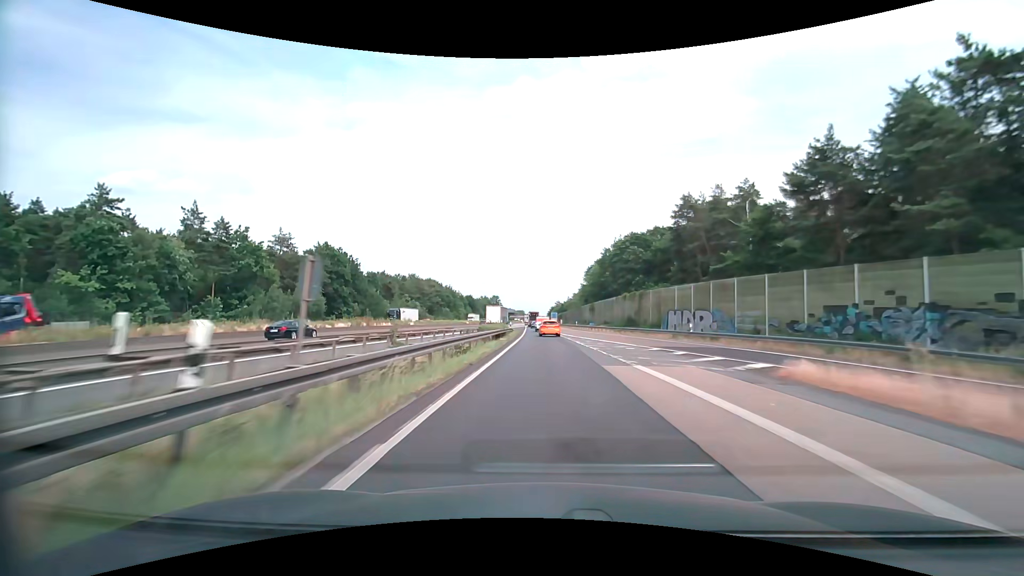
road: motorway_link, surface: asphalt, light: Day
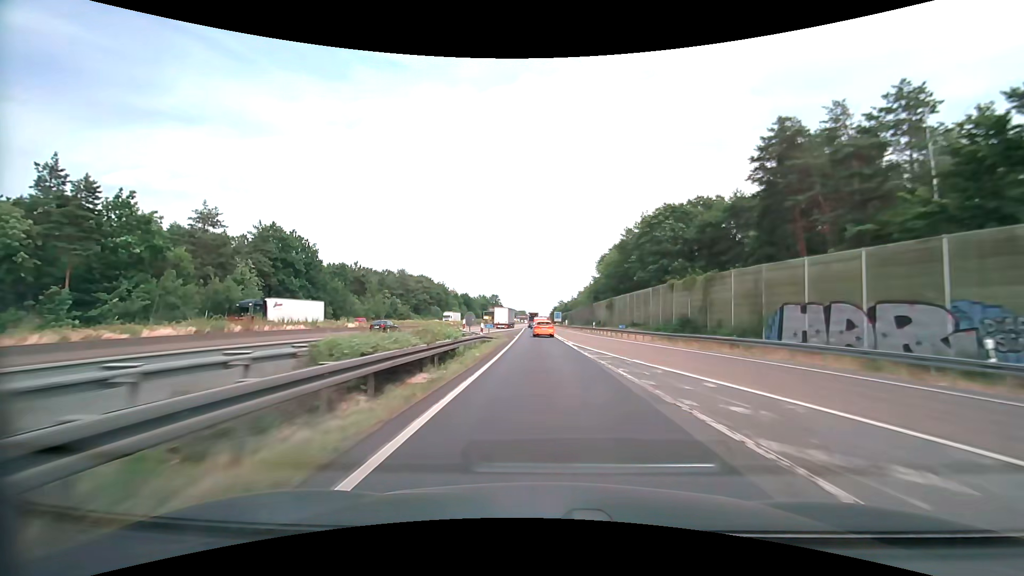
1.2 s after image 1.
(-0.1, +25.2) m; 0°
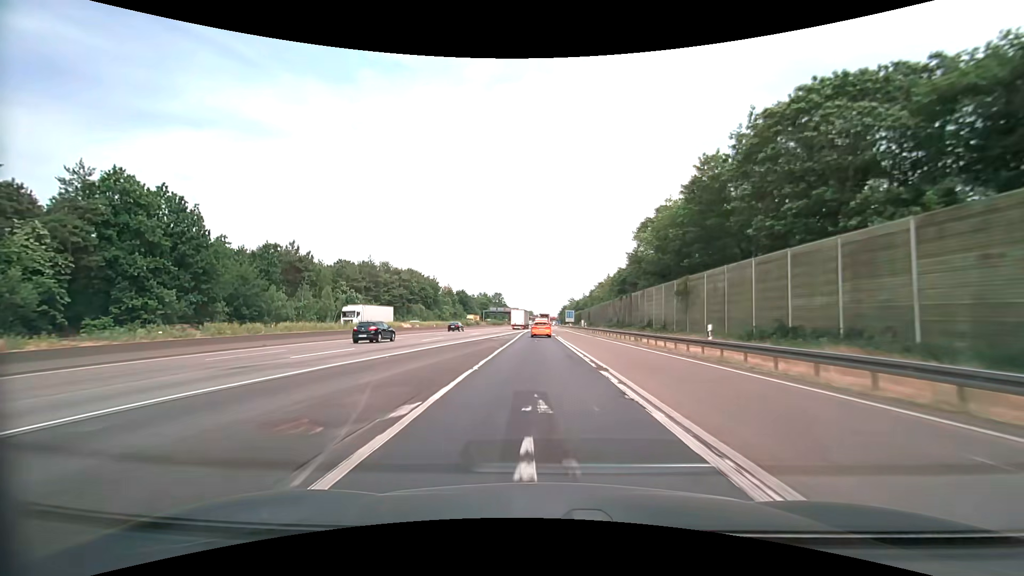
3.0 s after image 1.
(-0.2, +37.8) m; -1°
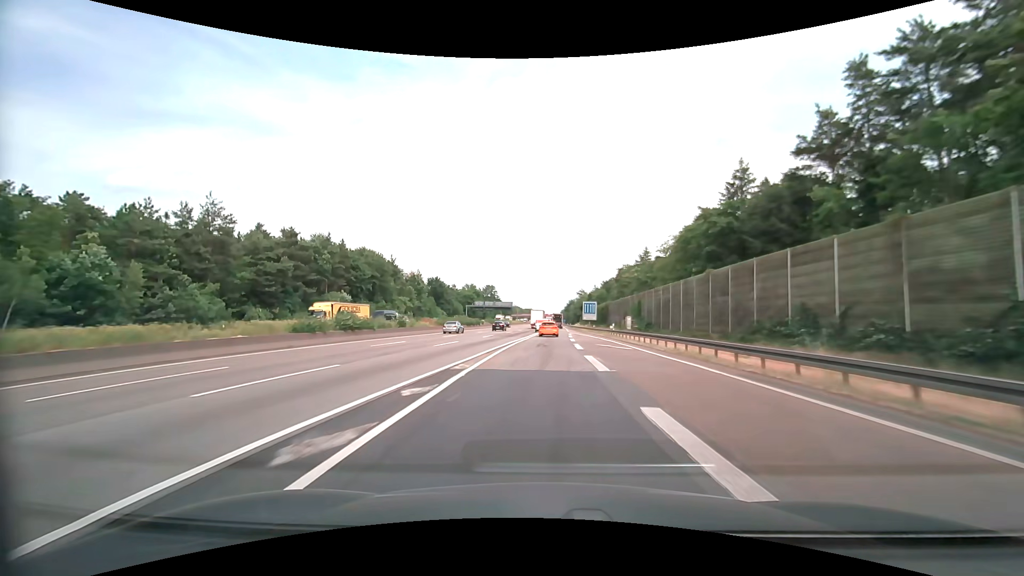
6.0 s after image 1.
(-0.4, +64.2) m; 0°
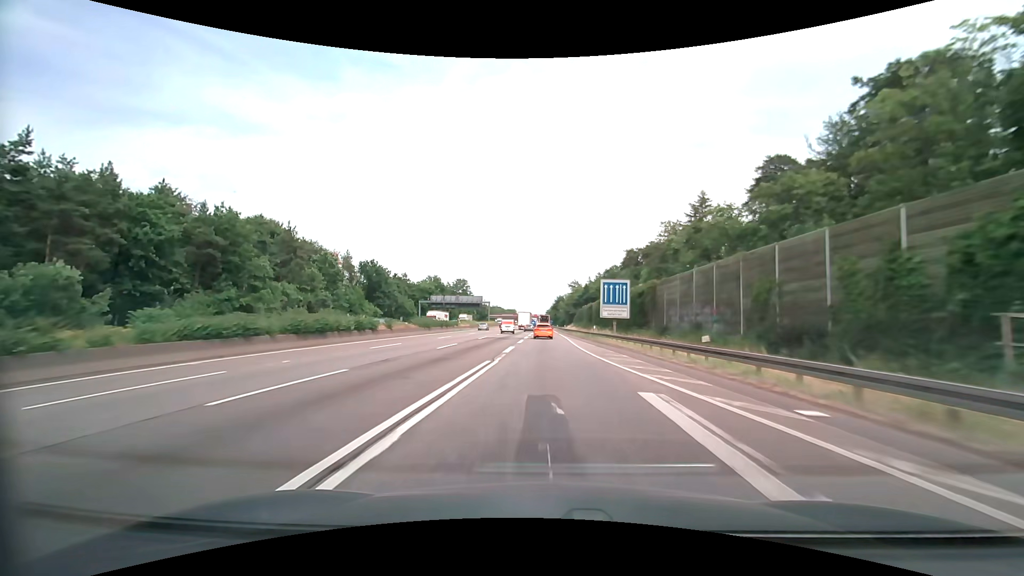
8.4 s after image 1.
(+1.2, +54.2) m; +2°
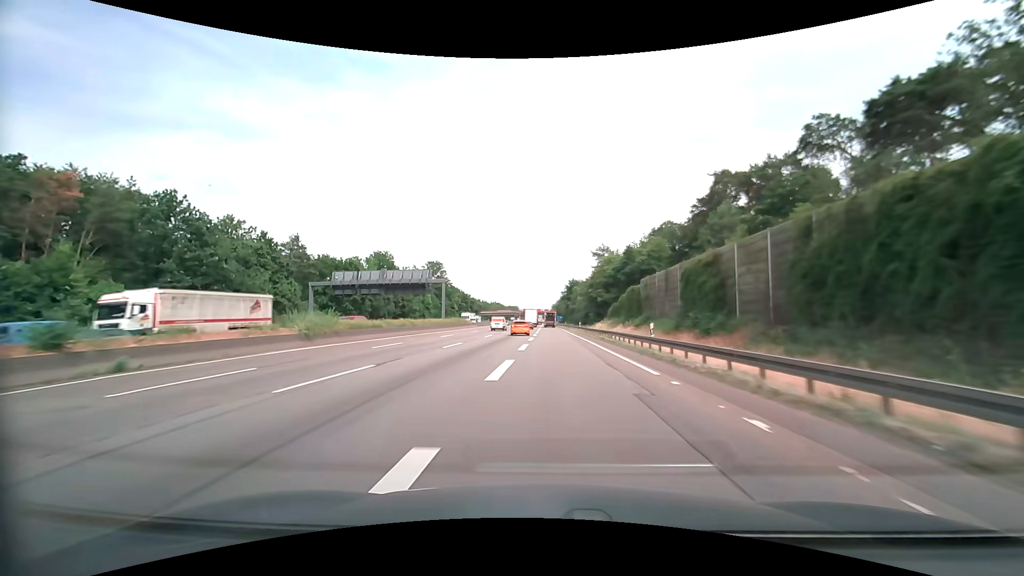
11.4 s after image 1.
(-0.1, +72.5) m; 0°
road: motorway
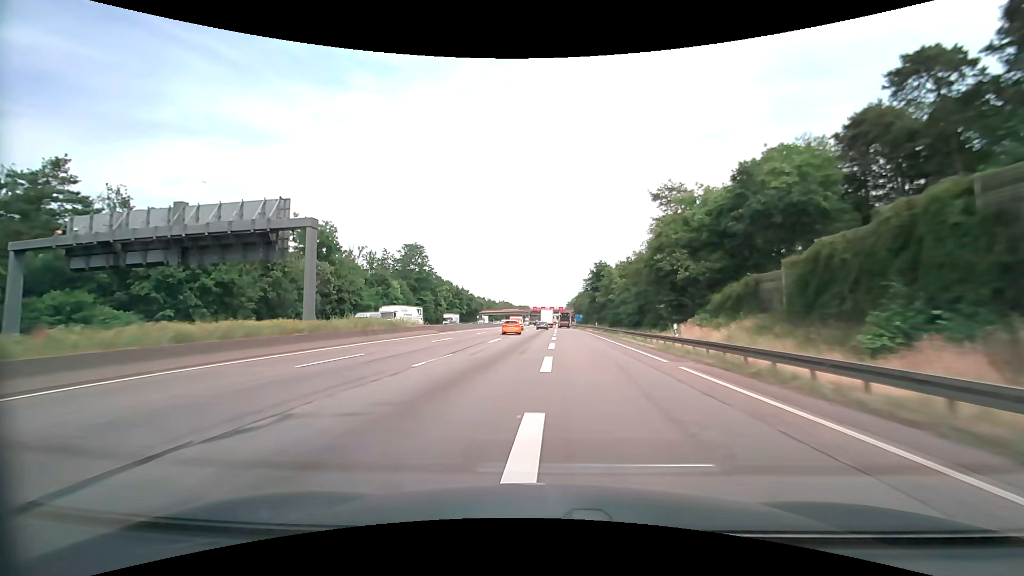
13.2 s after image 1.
(-0.5, +45.7) m; -1°
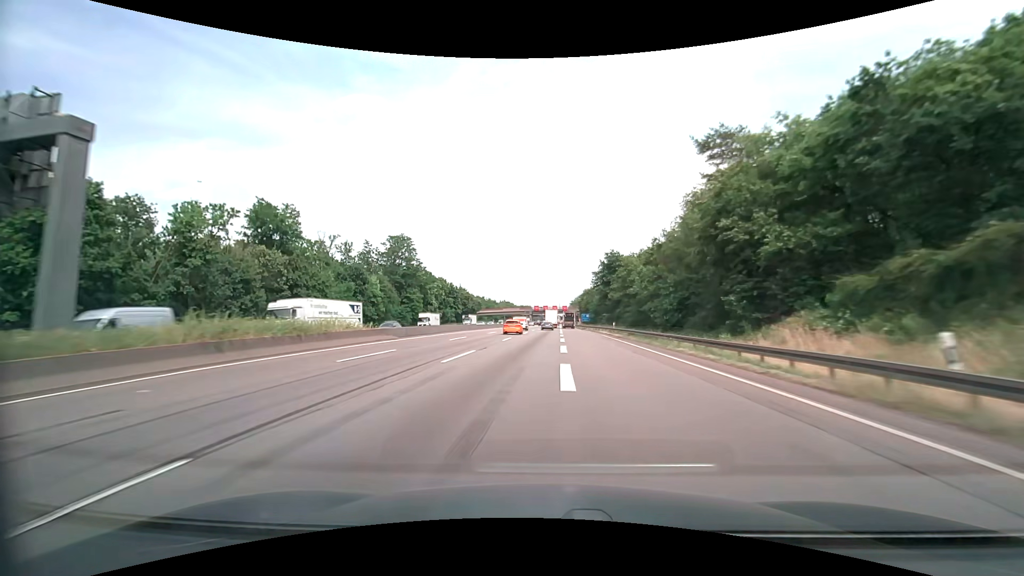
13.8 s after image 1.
(0.0, +15.6) m; 0°
(0, +10) (0, +20) (0, +30) (0, +40) (0, +50) (0, +60) (0, +70) (+1, +80) (+1, +90) (+1, +100) m
